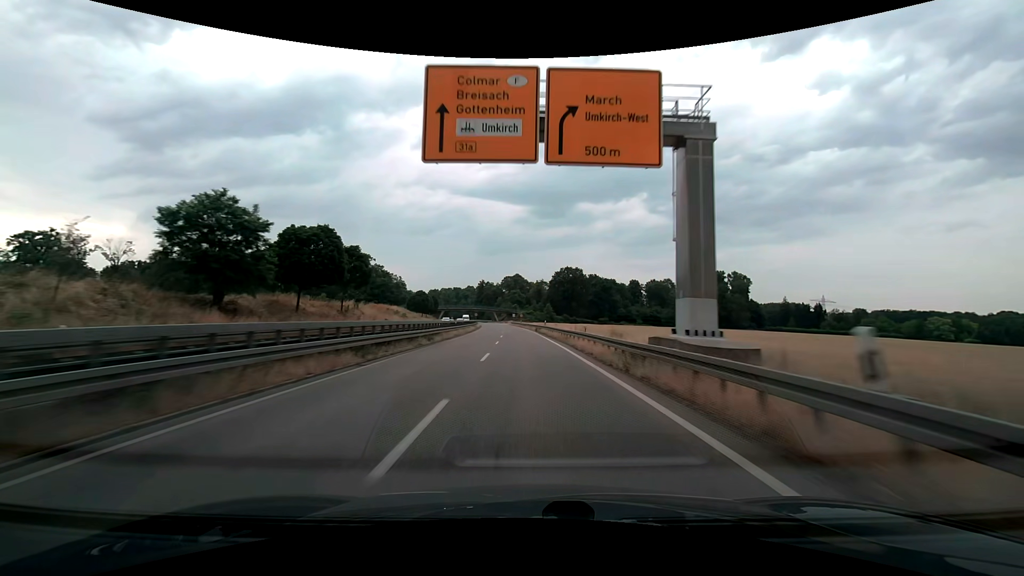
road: trunk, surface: asphalt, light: Day
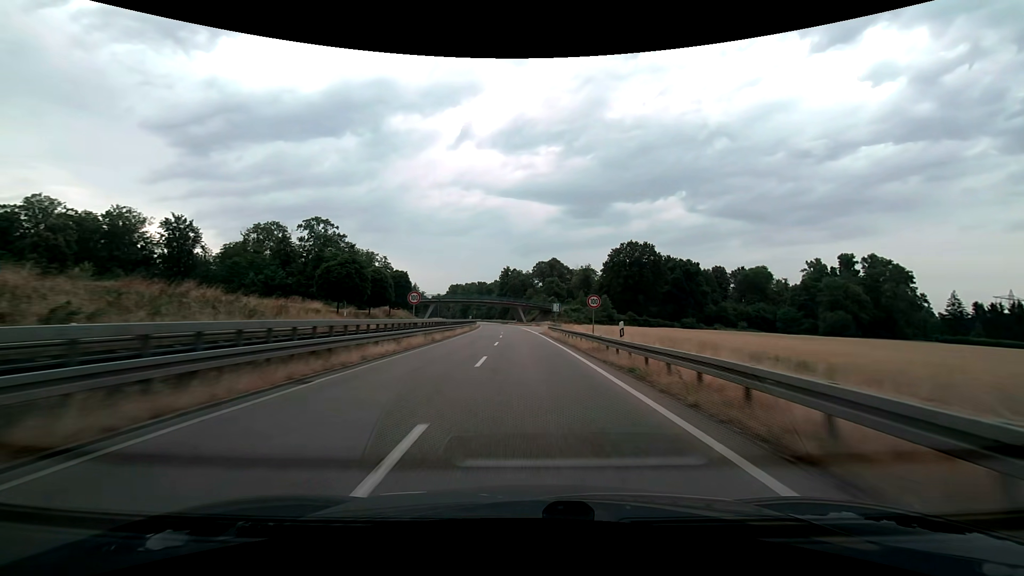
(-3.3, +84.7) m; -4°
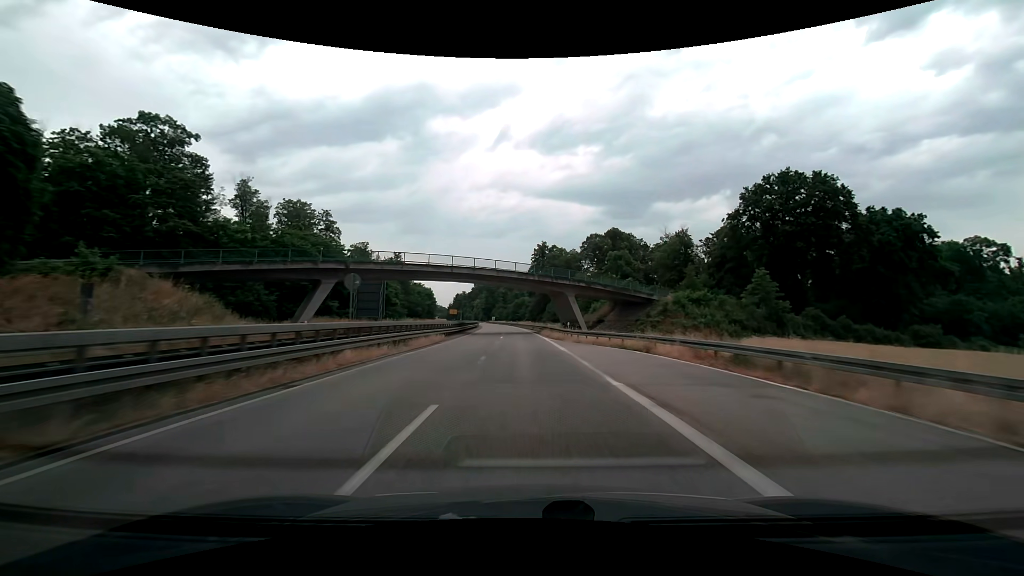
(-2.9, +81.7) m; -4°
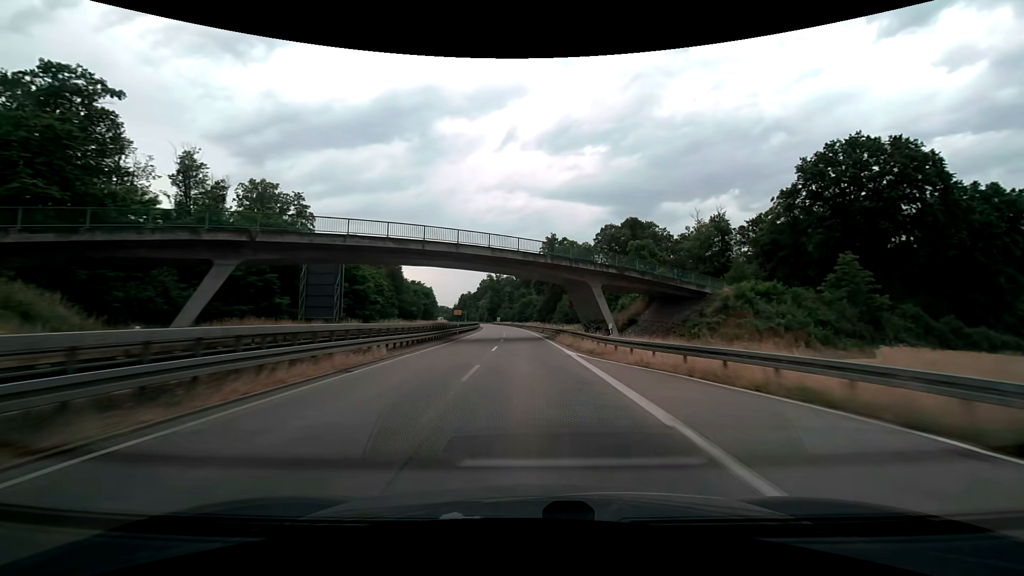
(-0.1, +16.3) m; -1°
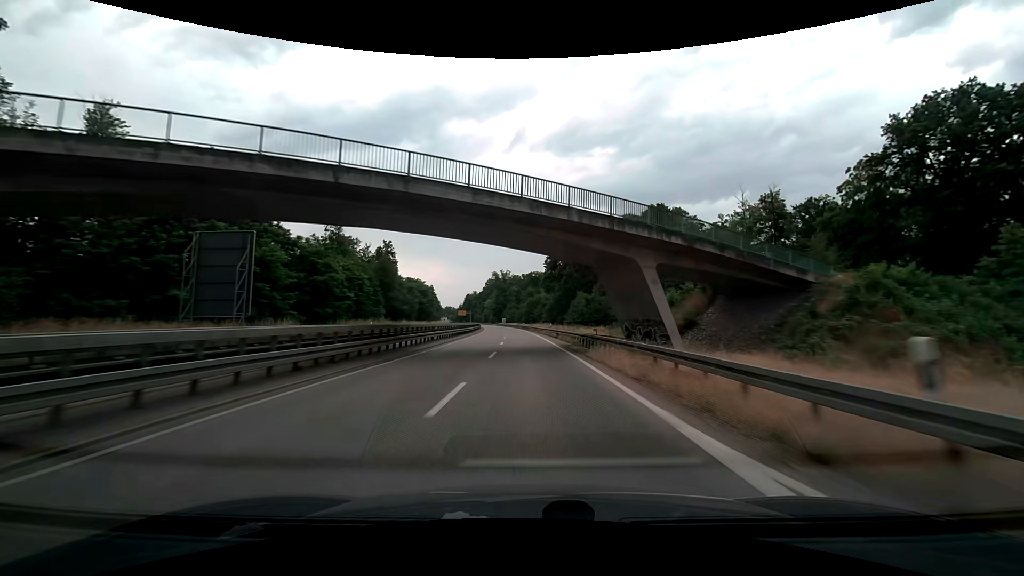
(-0.2, +16.2) m; -1°
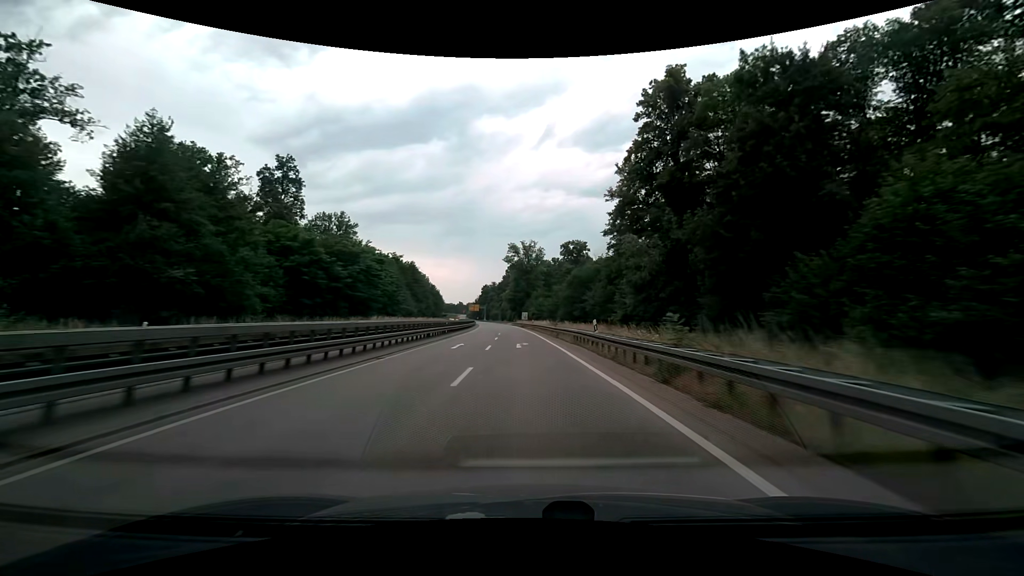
(-2.5, +80.3) m; -3°
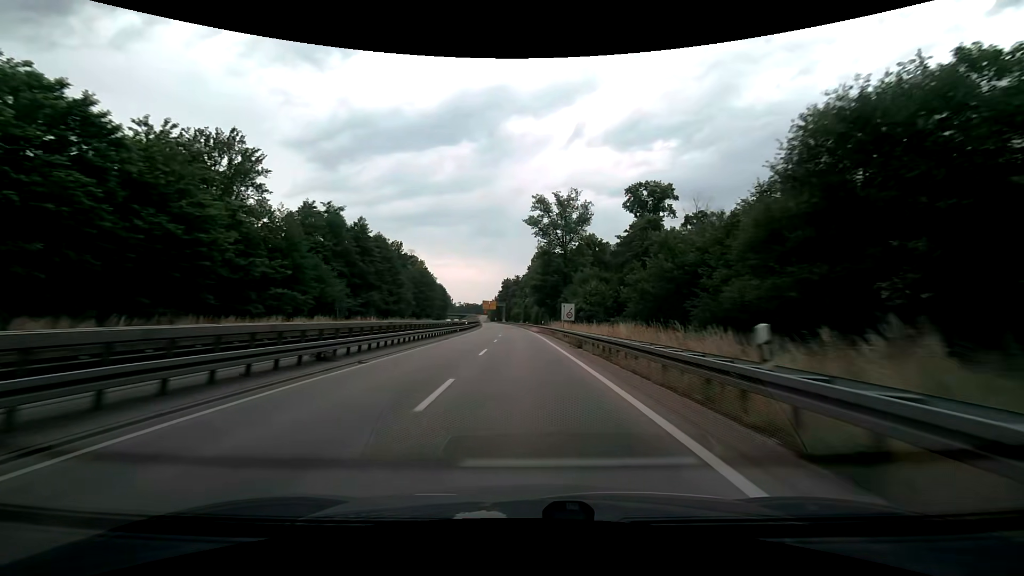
(-1.8, +62.1) m; -3°
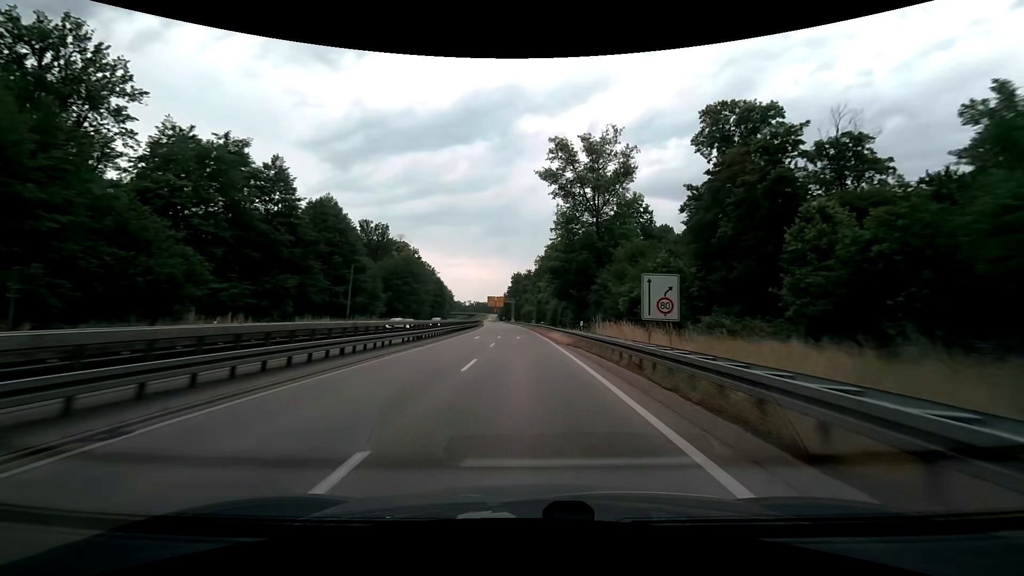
(-0.3, +29.9) m; -1°
(0, +10) (0, +20) (0, +30) (-1, +40) (-1, +50) (-1, +60) (-2, +70) (-2, +80) (-3, +90) (-4, +100) m
